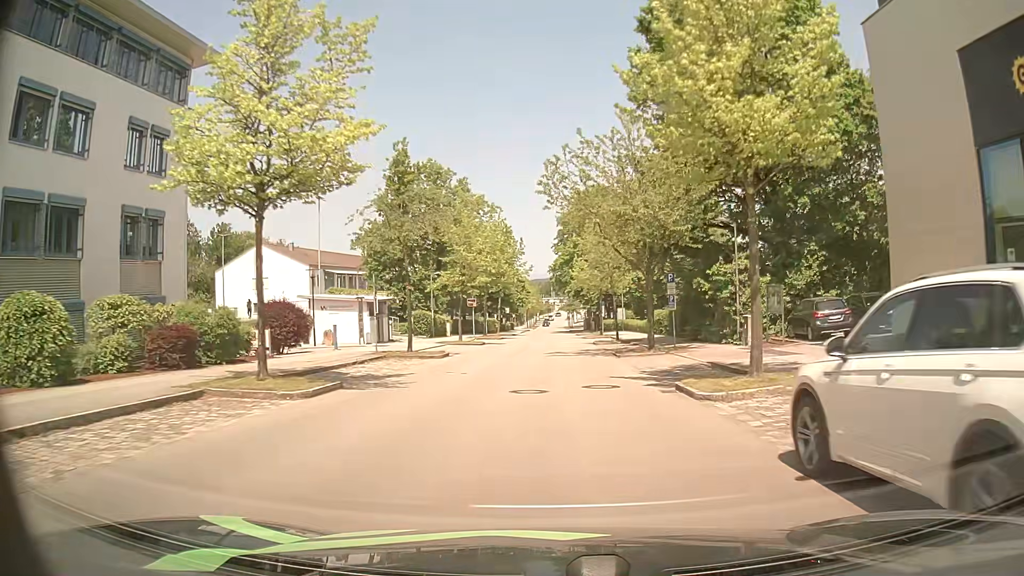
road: residential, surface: asphalt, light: Day
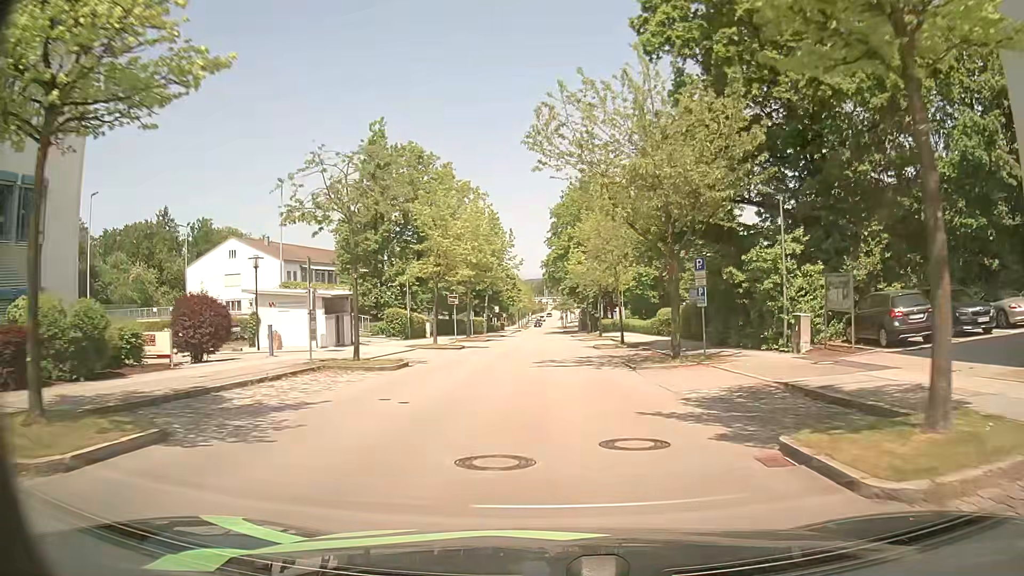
(0.0, +6.6) m; +1°
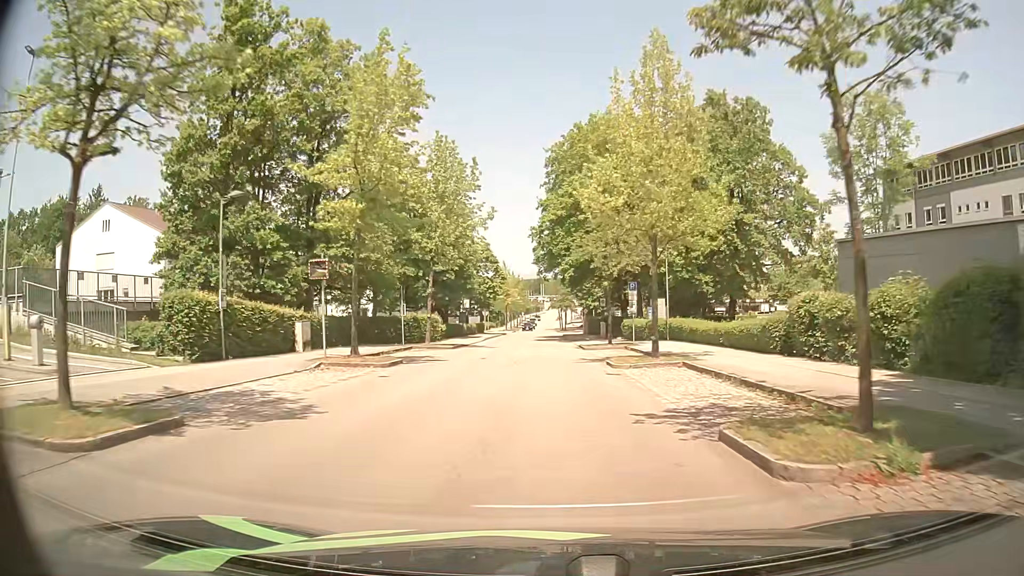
(+0.1, +27.2) m; 0°
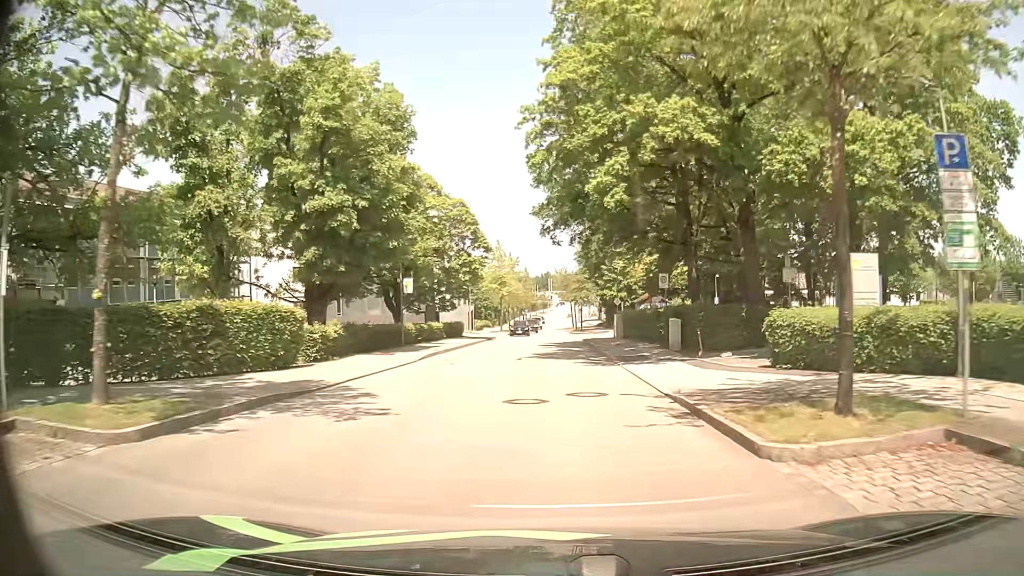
(-0.1, +27.5) m; 0°
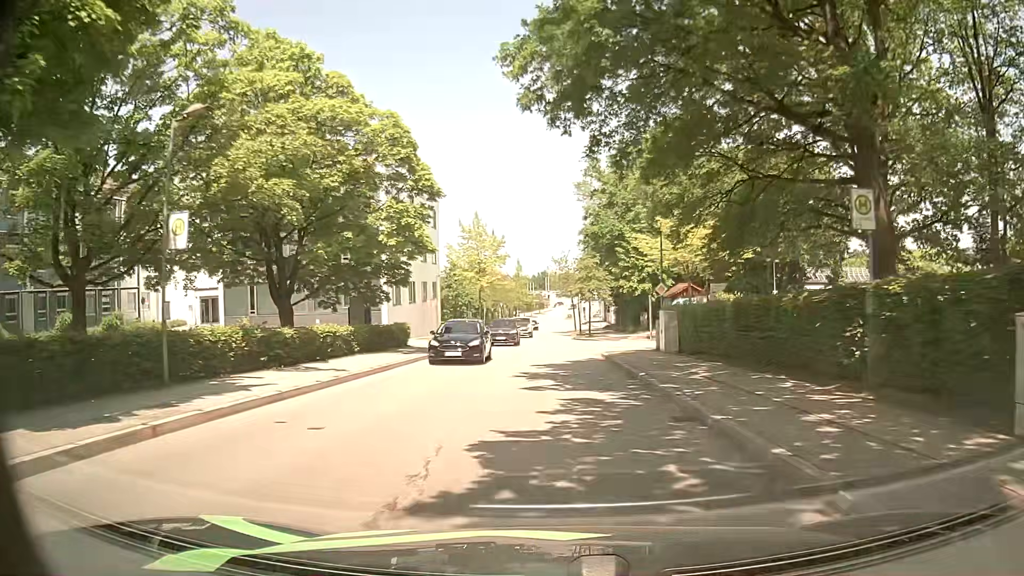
(-0.1, +20.5) m; -1°
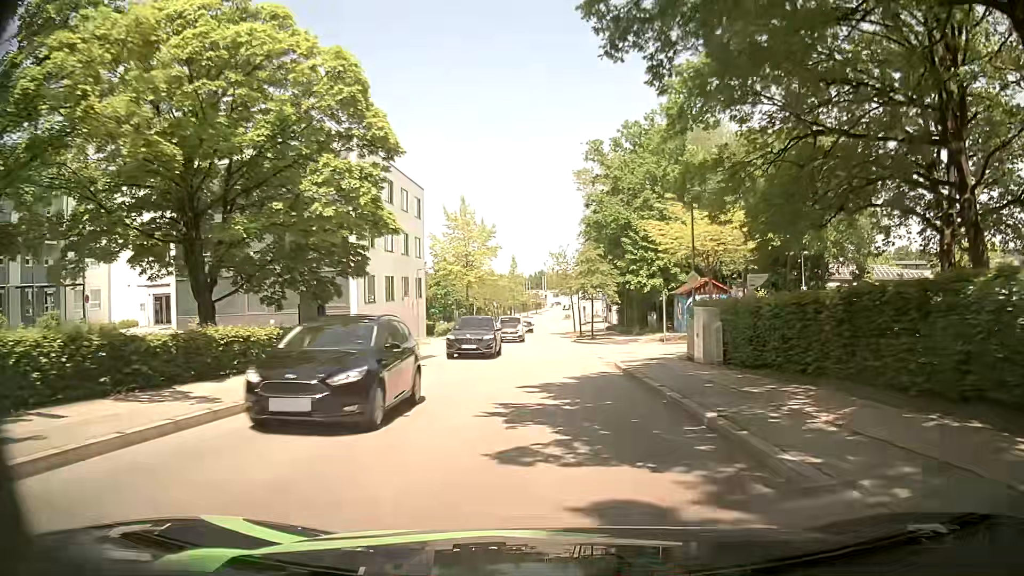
(+0.1, +6.9) m; +1°
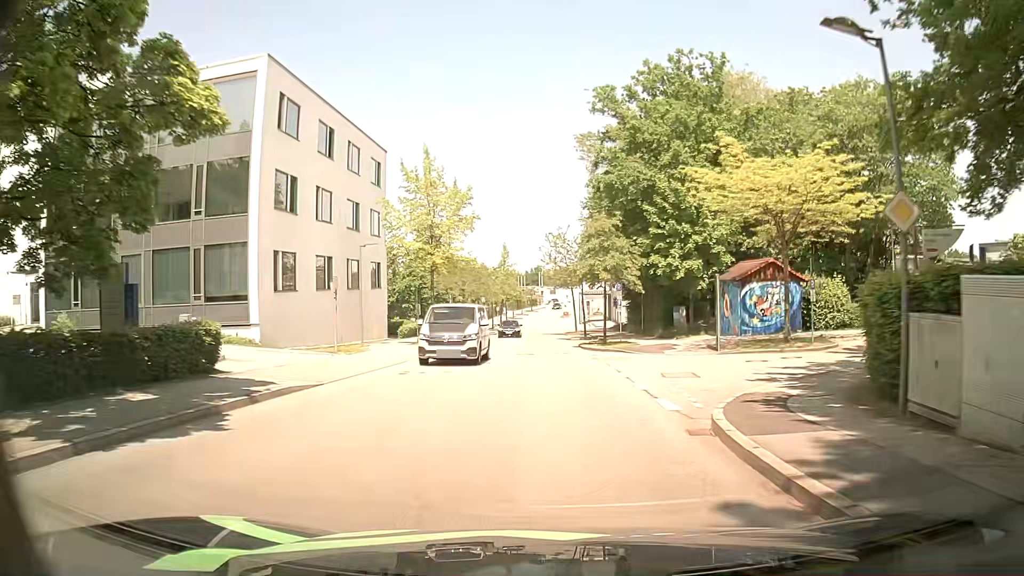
(+0.1, +13.7) m; +1°
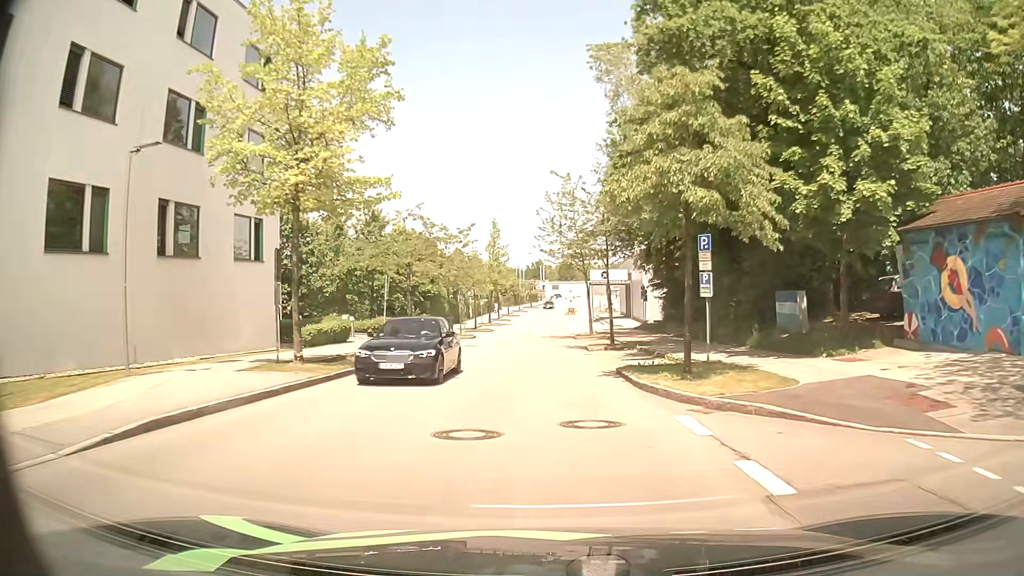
(-0.1, +20.5) m; -1°
(0, +10) (0, +20) (0, +30) (0, +40) (0, +50) (0, +60) (+1, +70) (+1, +80) (+1, +90) (+1, +100) m
